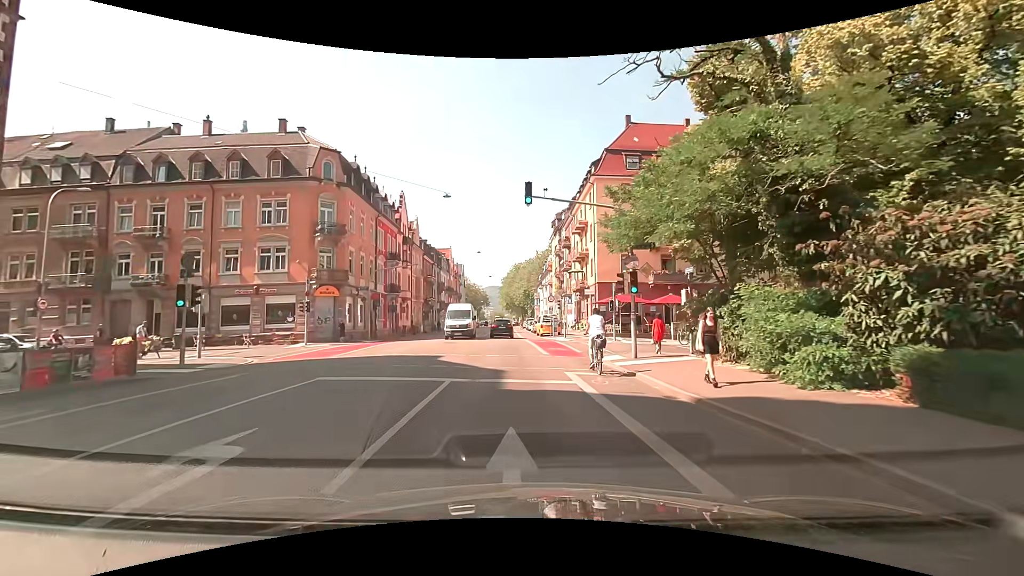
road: secondary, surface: asphalt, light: Day
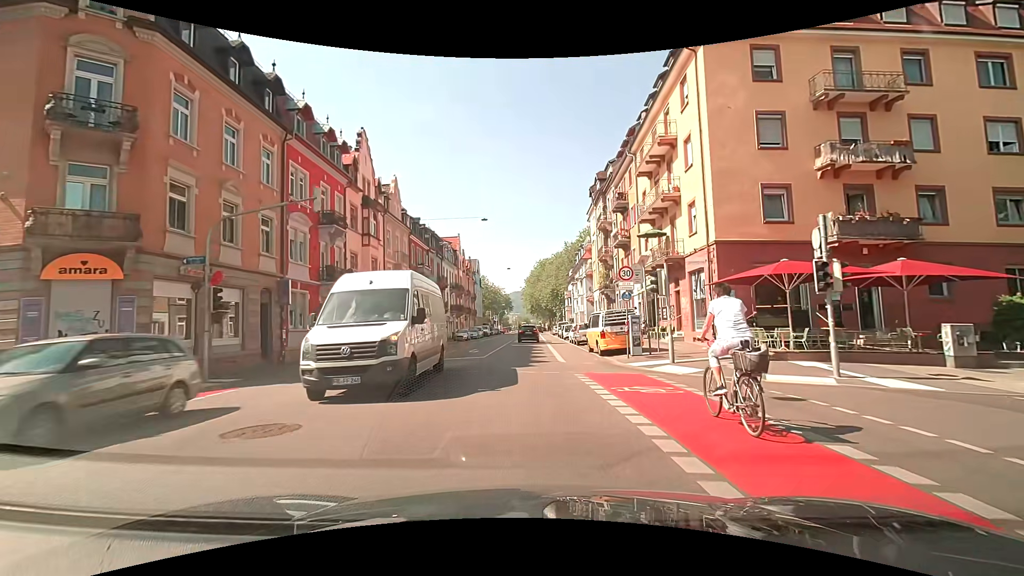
(-0.1, +23.6) m; -1°
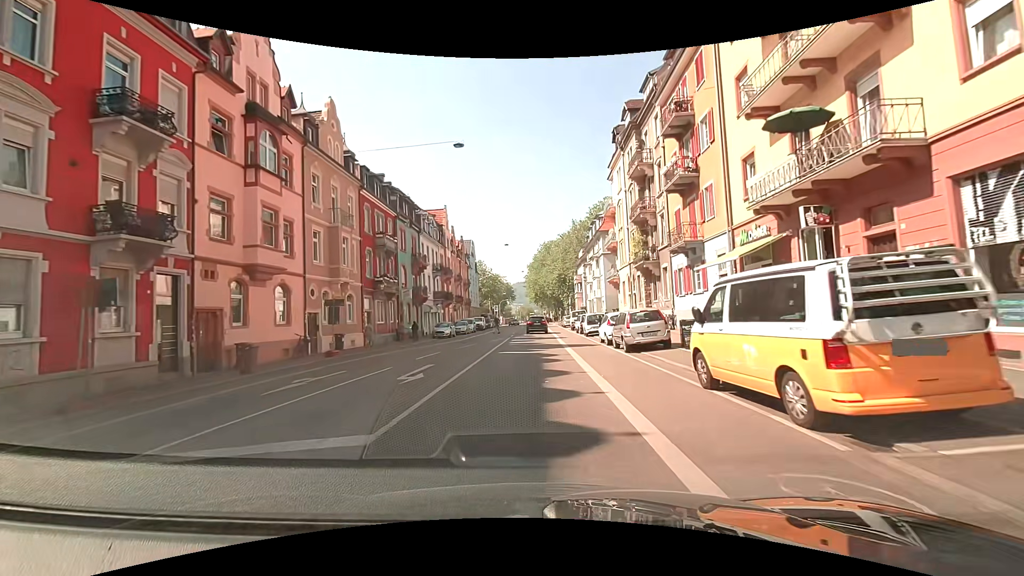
(-0.1, +16.2) m; -1°
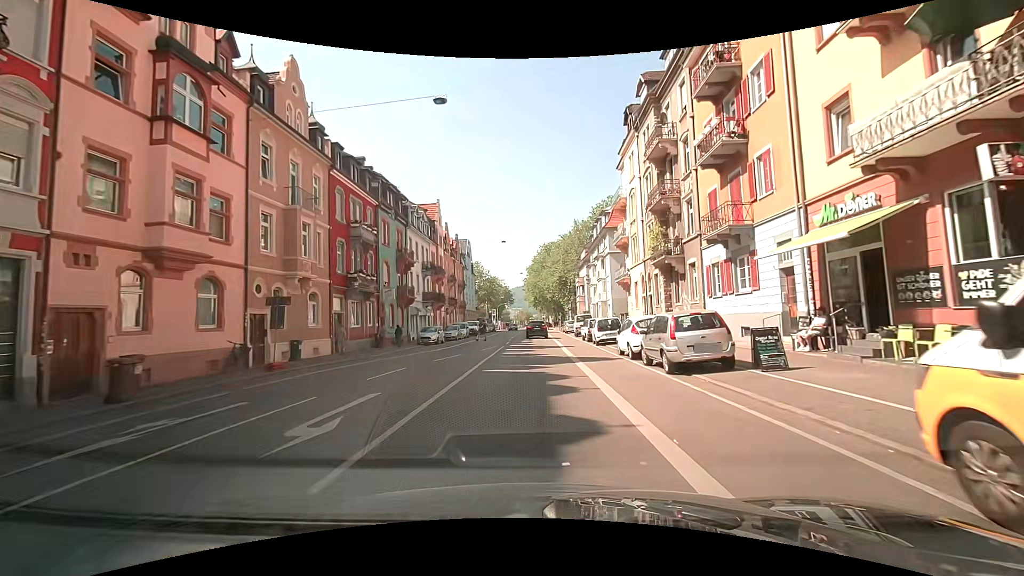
(0.0, +5.7) m; 0°
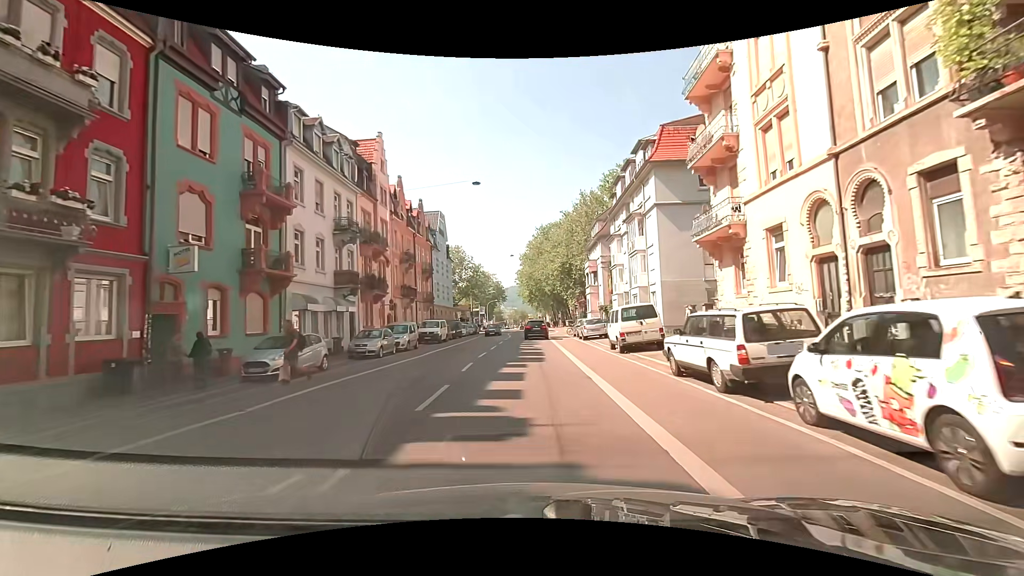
(+0.5, +23.8) m; +2°
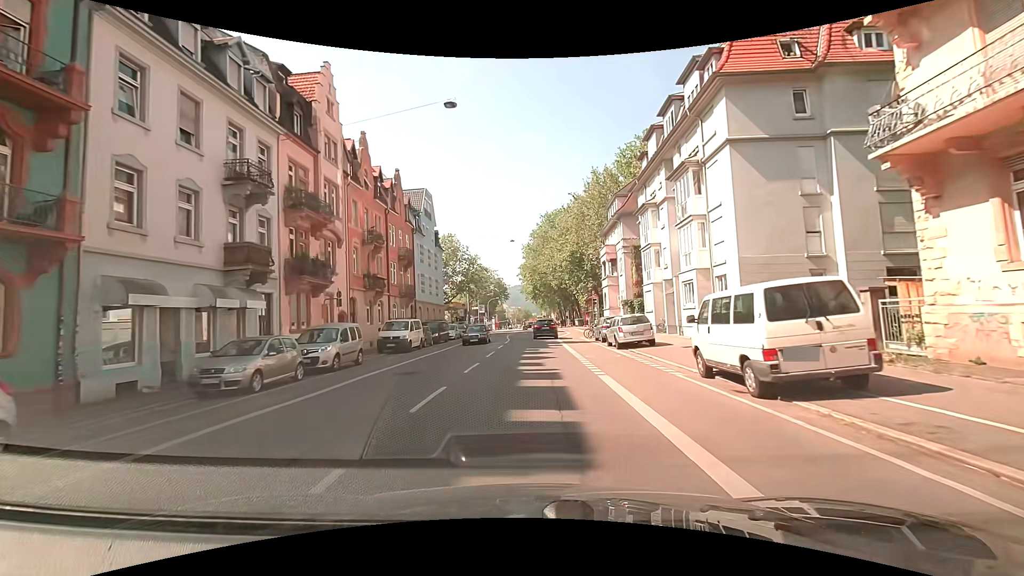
(-0.2, +11.9) m; -1°
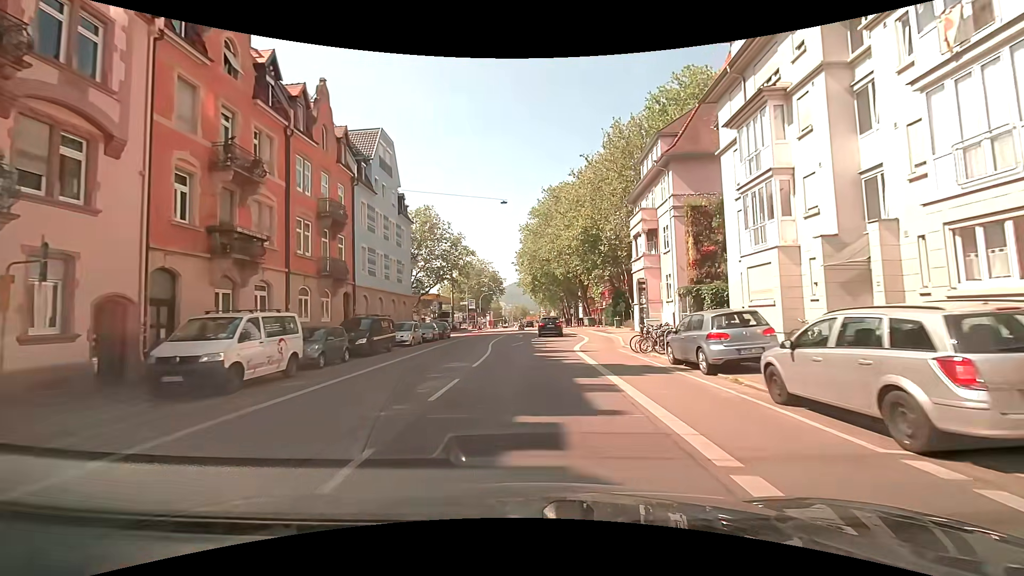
(-0.3, +17.4) m; -1°
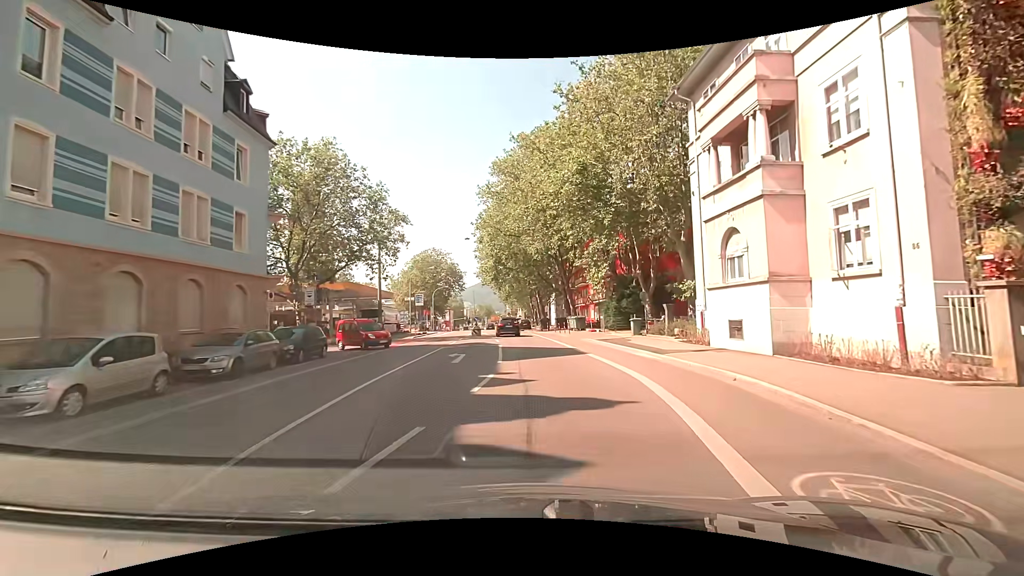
(+0.5, +22.0) m; +3°
(0, +10) (+1, +20) (0, +30) (0, +40) (-1, +50) (-2, +60) (-3, +70) (-3, +80) (-4, +90) (-4, +100) m
